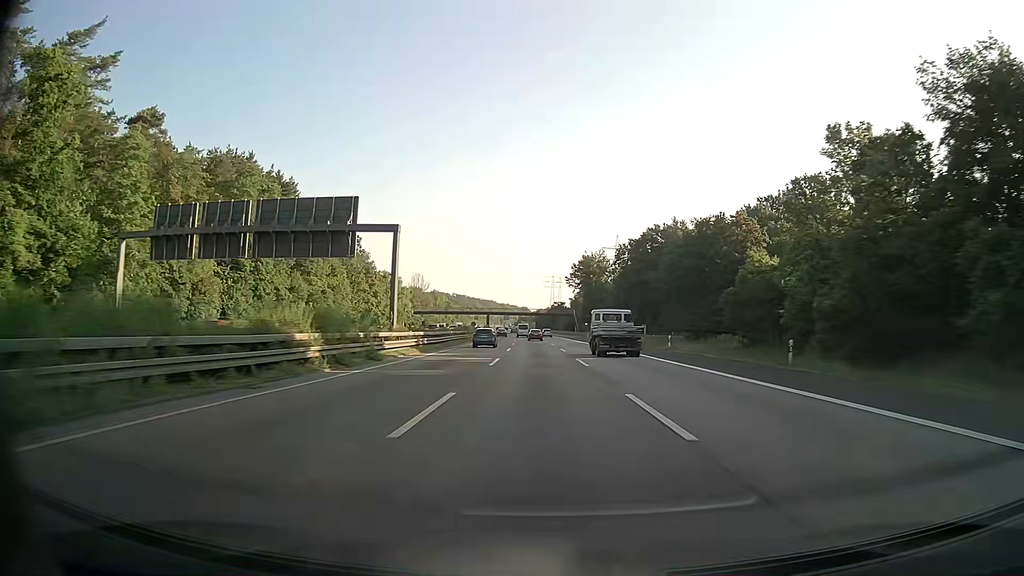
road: motorway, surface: asphalt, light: Day
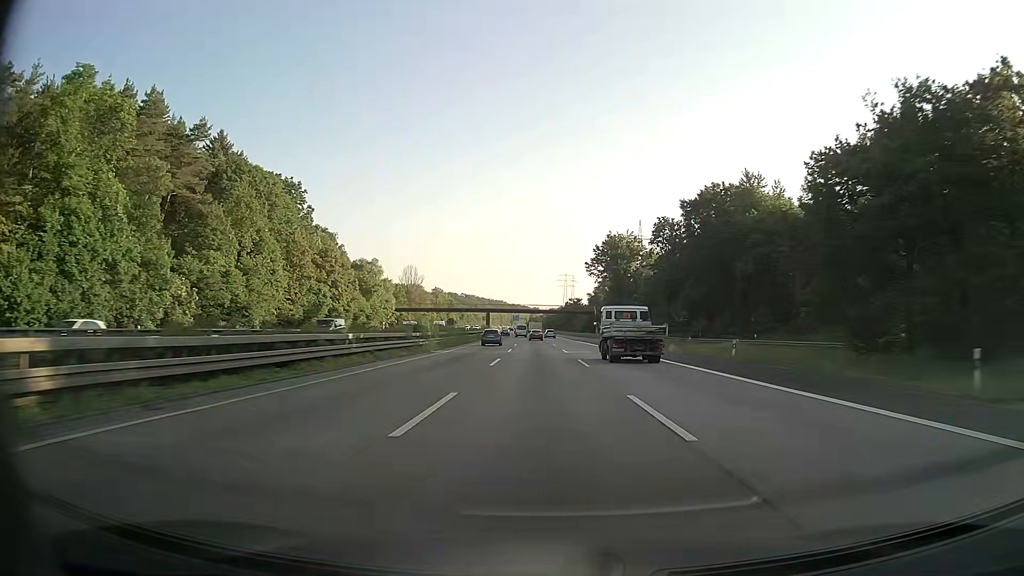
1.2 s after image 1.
(-0.3, +35.3) m; -1°
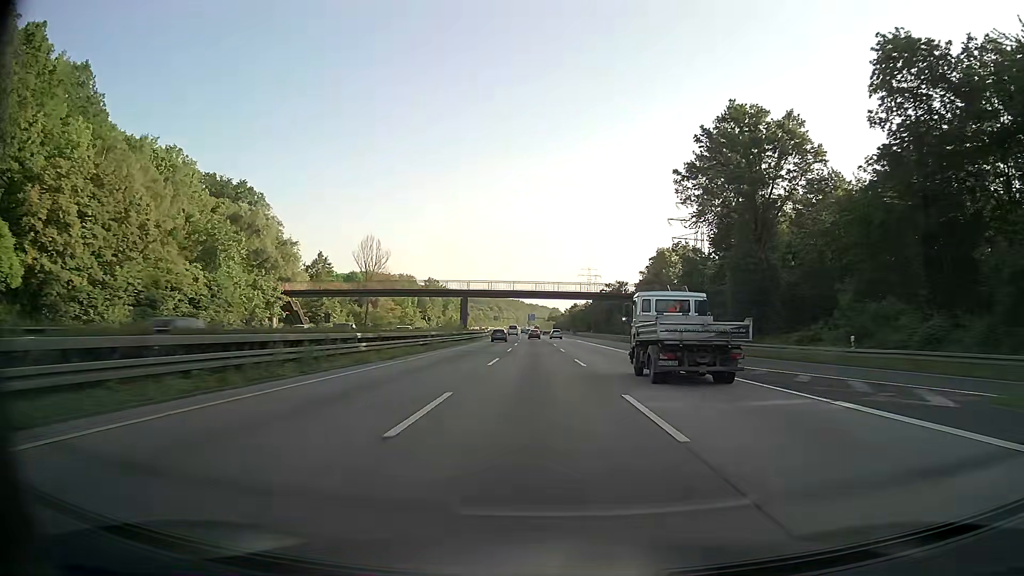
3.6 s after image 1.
(-1.0, +70.8) m; -2°
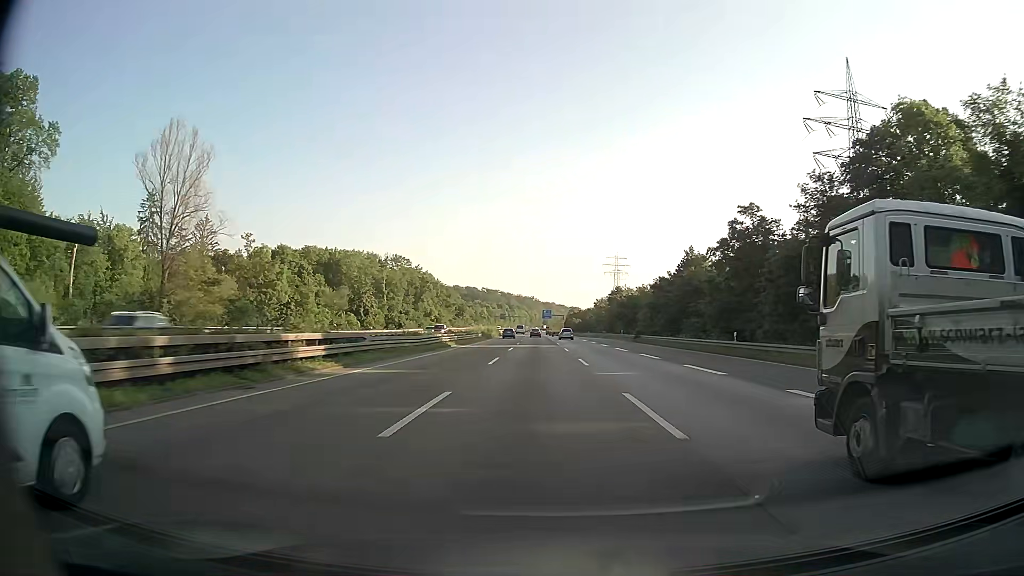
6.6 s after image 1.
(-1.3, +88.6) m; -1°
(0, +10) (0, +20) (0, +30) (0, +40) (0, +50) (0, +60) (-1, +70) (-1, +80) (-1, +90) (-1, +100) m
